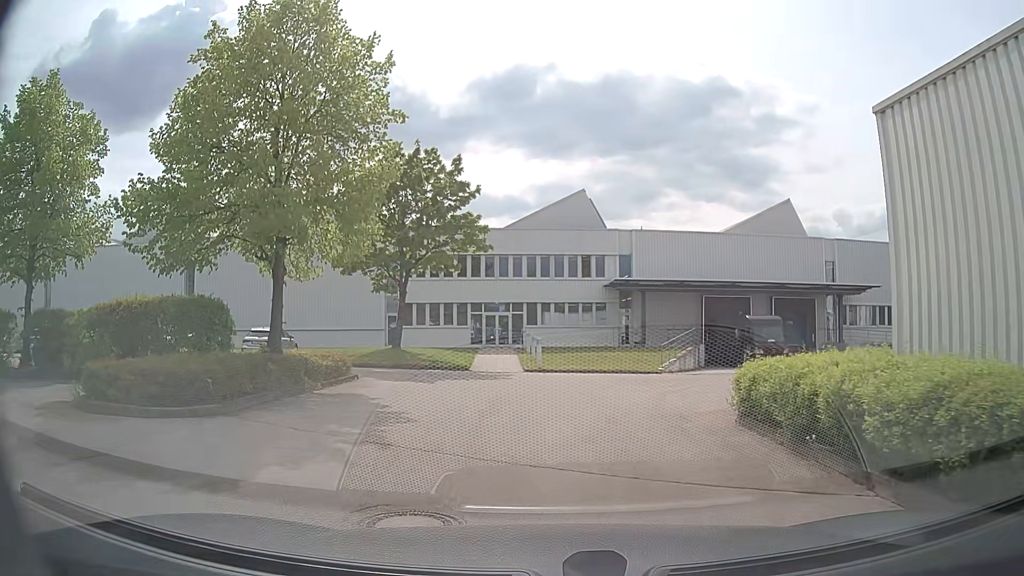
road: service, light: Day
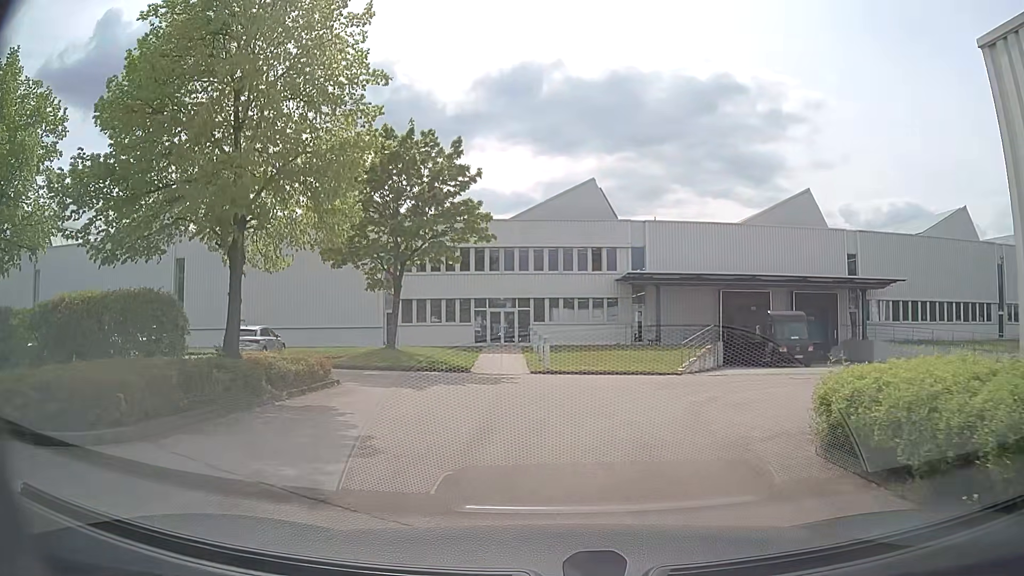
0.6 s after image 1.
(0.0, +2.6) m; 0°
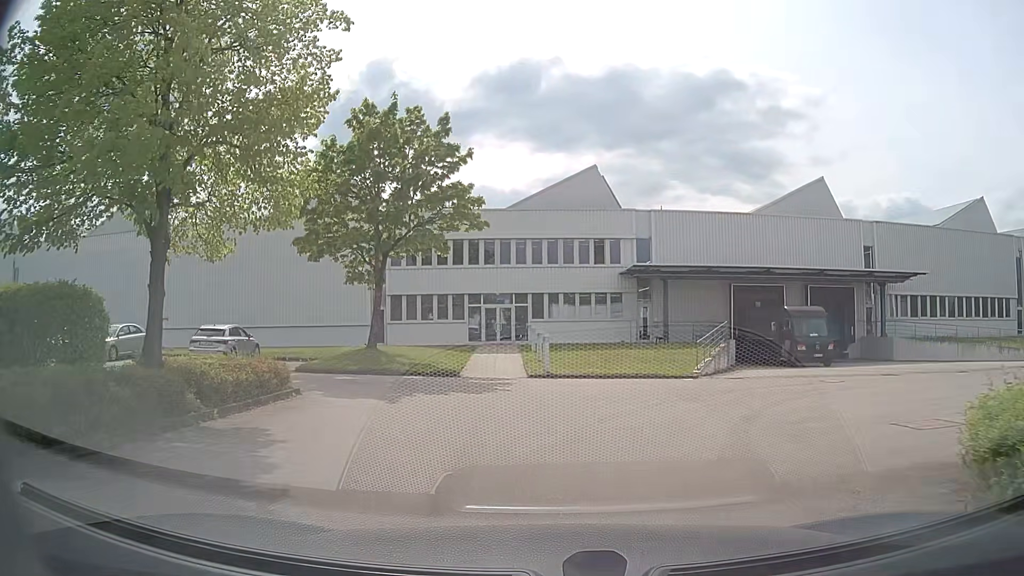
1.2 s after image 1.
(0.0, +2.8) m; 0°
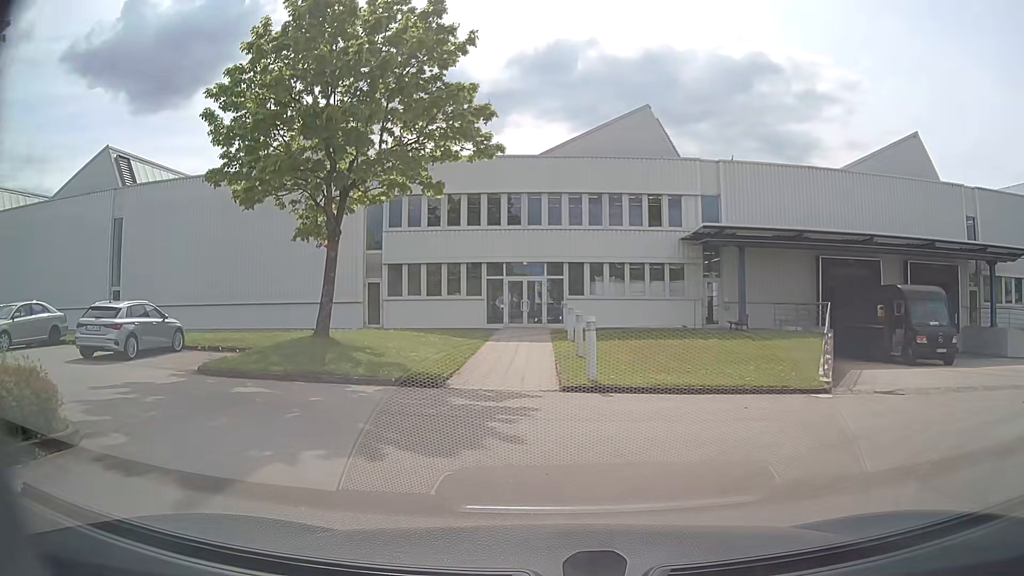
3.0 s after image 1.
(-0.2, +8.5) m; -2°
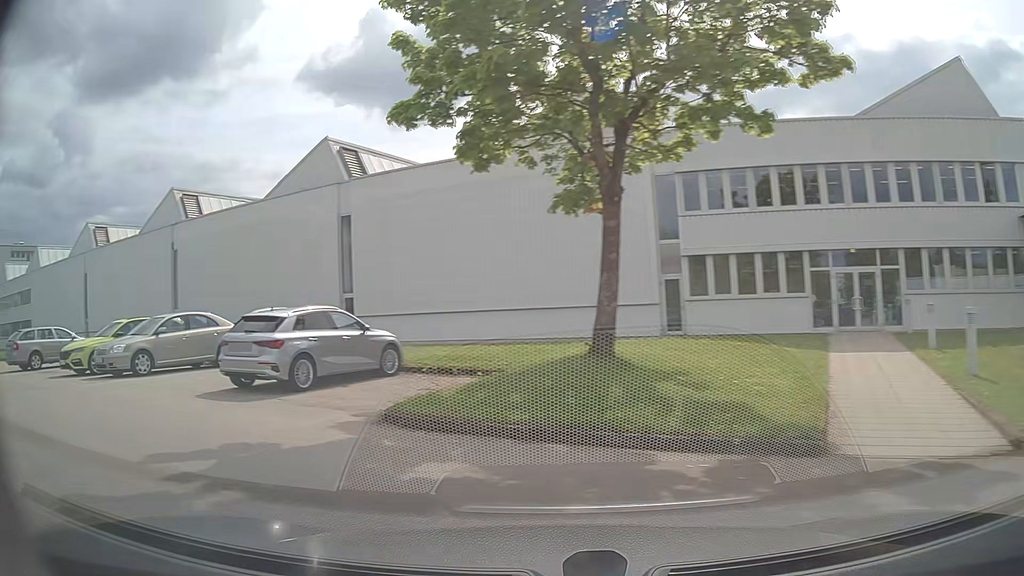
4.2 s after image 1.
(-1.1, +5.9) m; -26°
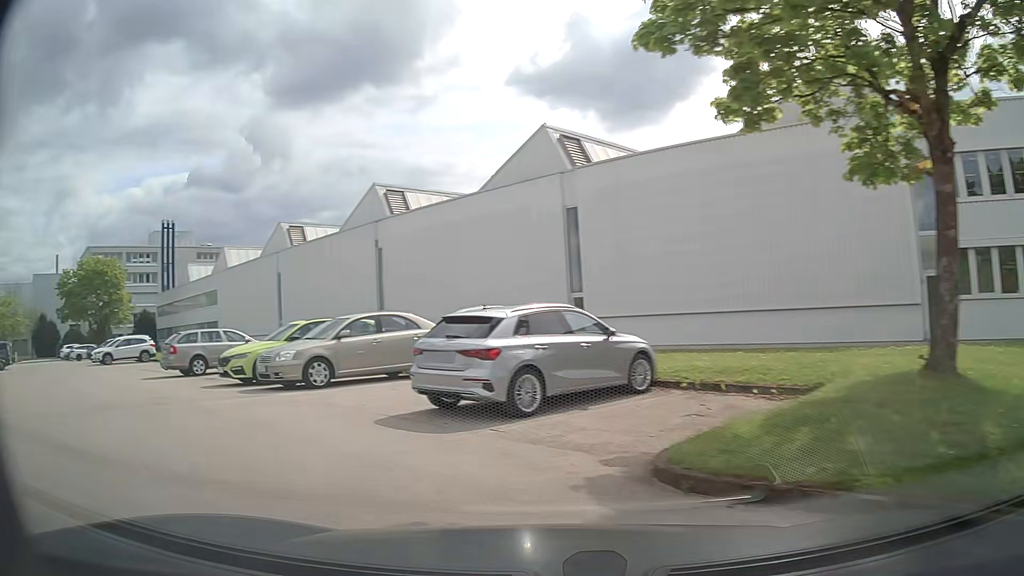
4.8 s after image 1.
(-0.5, +3.0) m; -18°
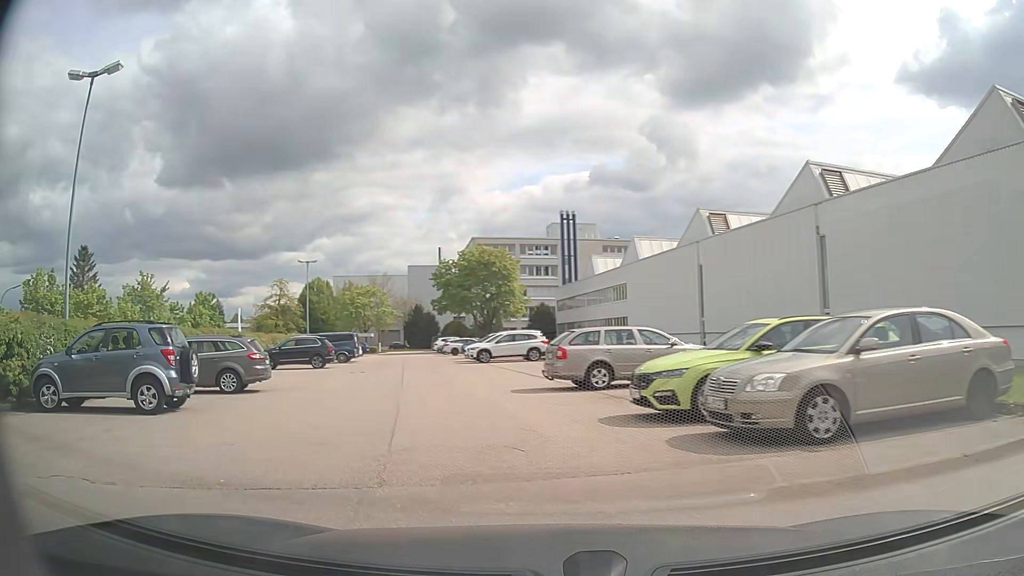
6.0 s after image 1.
(-2.1, +5.9) m; -36°
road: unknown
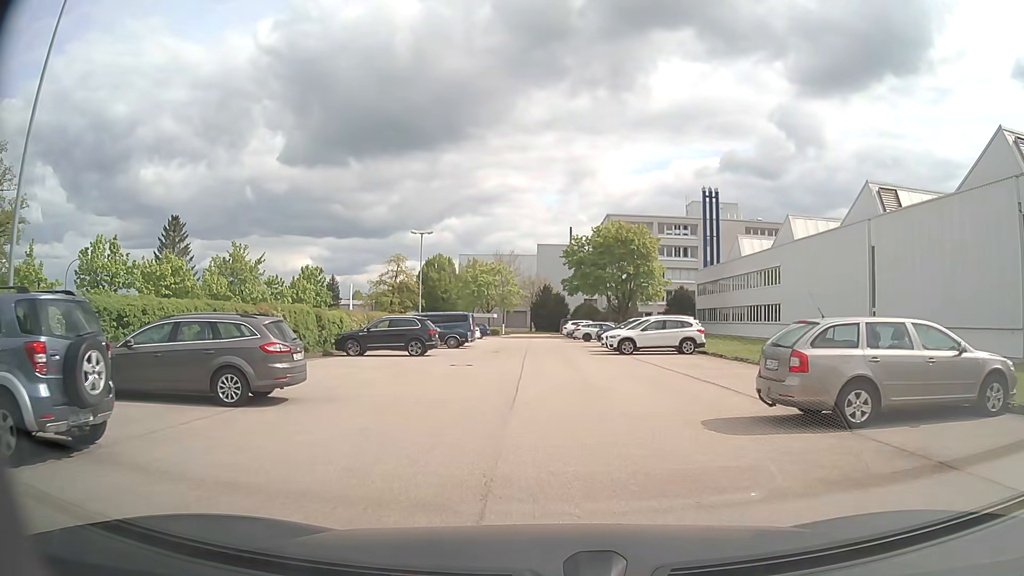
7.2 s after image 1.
(-0.9, +7.2) m; -10°
